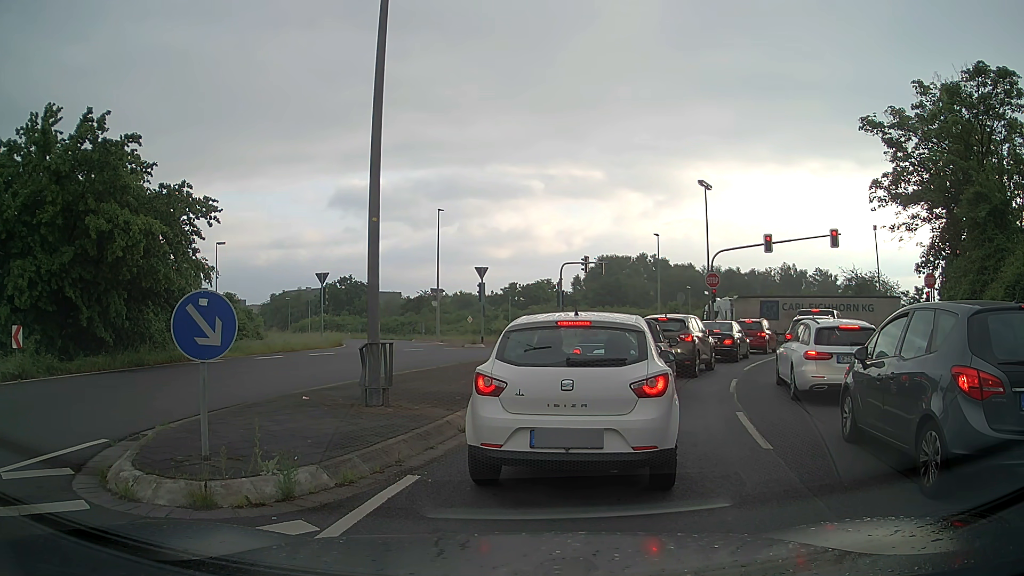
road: unclassified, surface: asphalt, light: Day
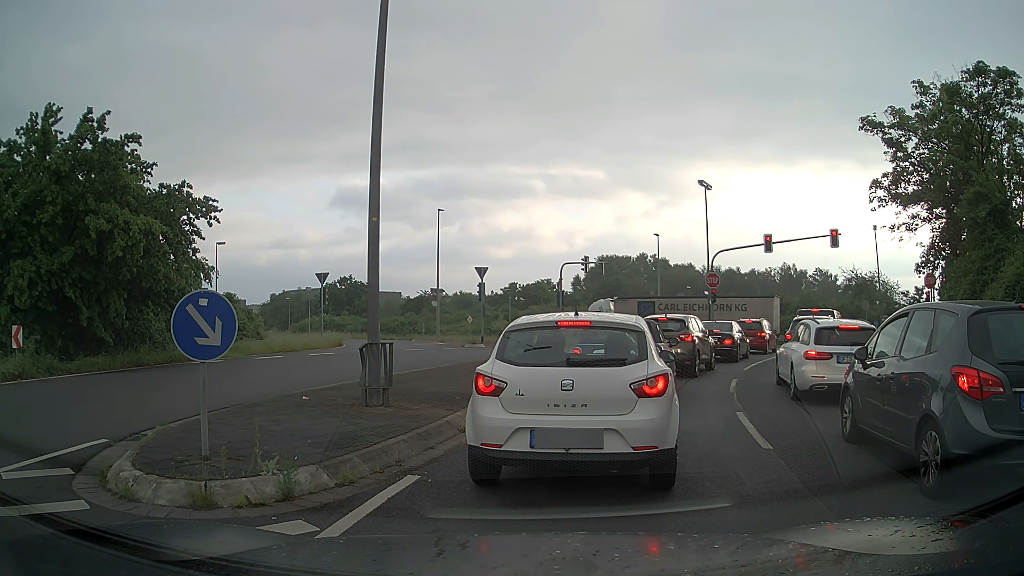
(0.0, 0.0) m; 0°
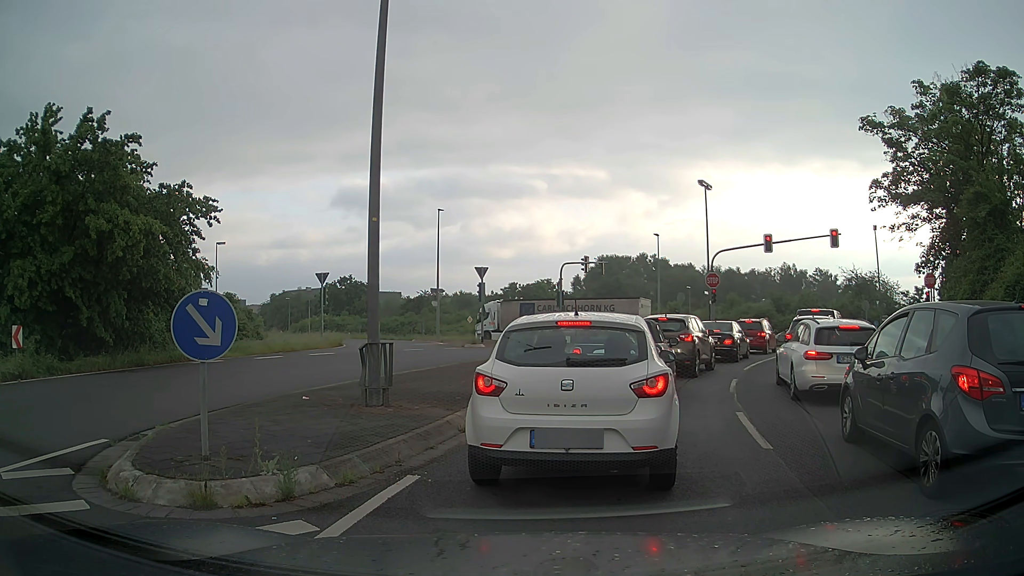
(0.0, 0.0) m; 0°
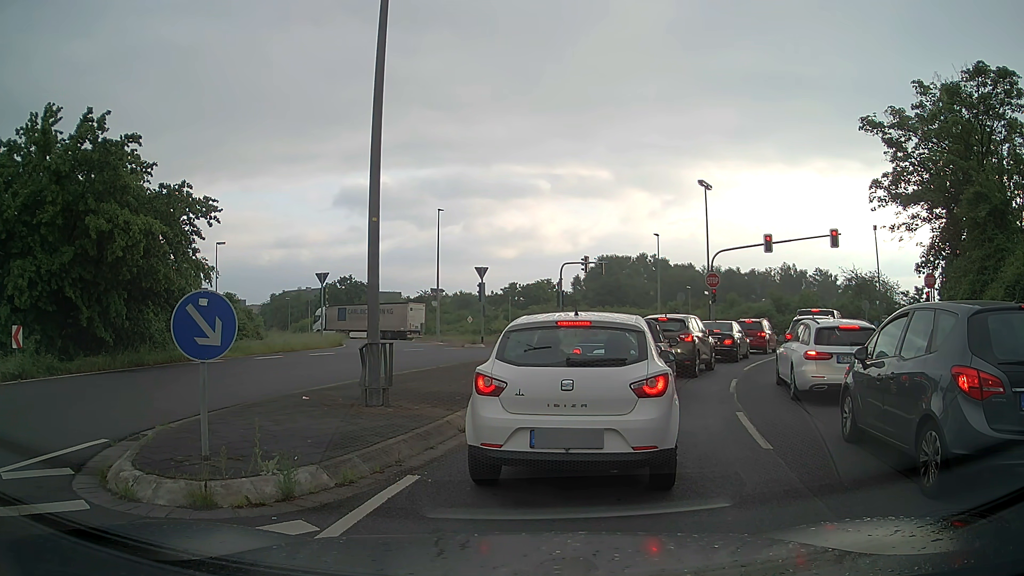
(0.0, 0.0) m; 0°
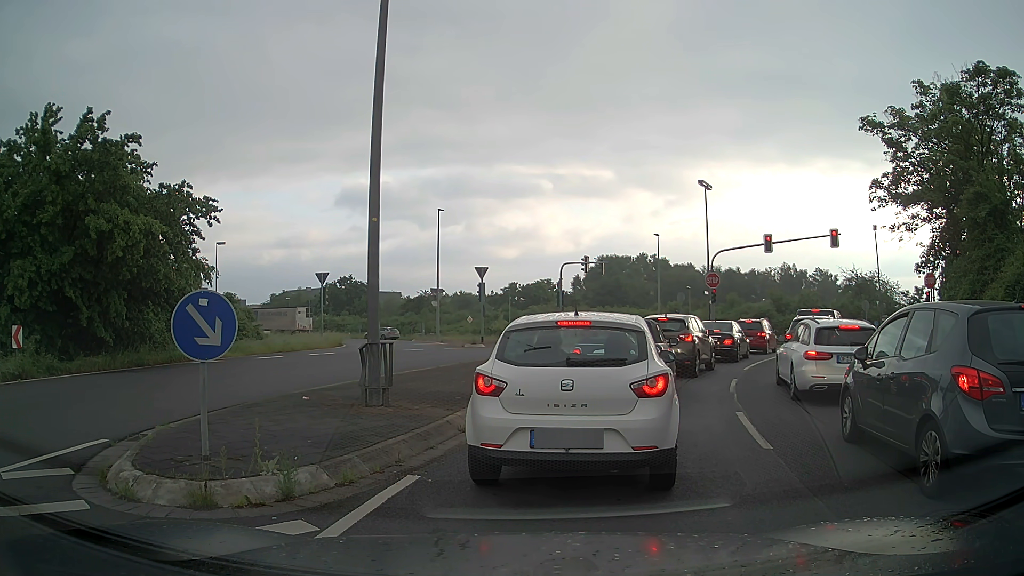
(0.0, 0.0) m; 0°
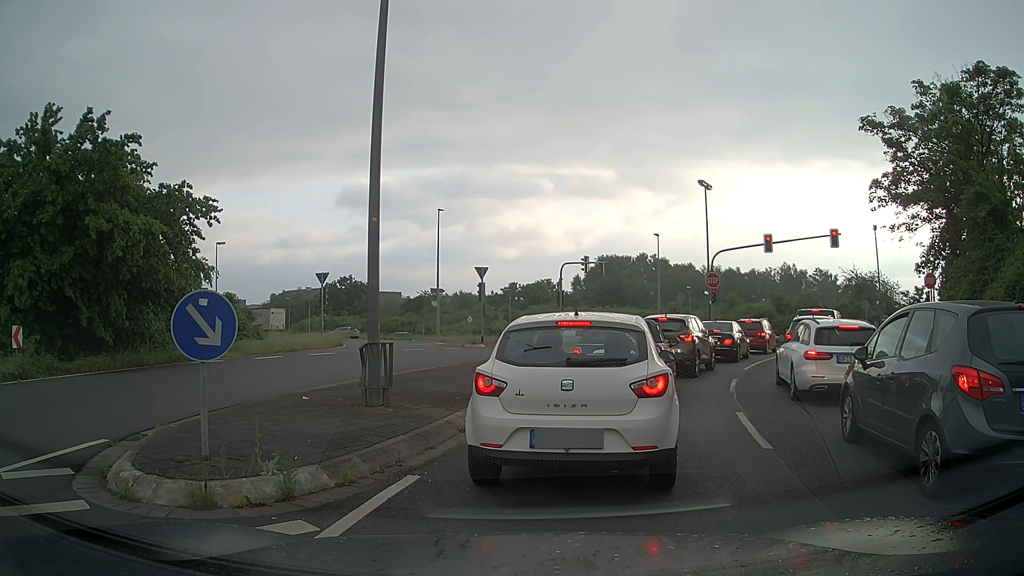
(0.0, 0.0) m; 0°
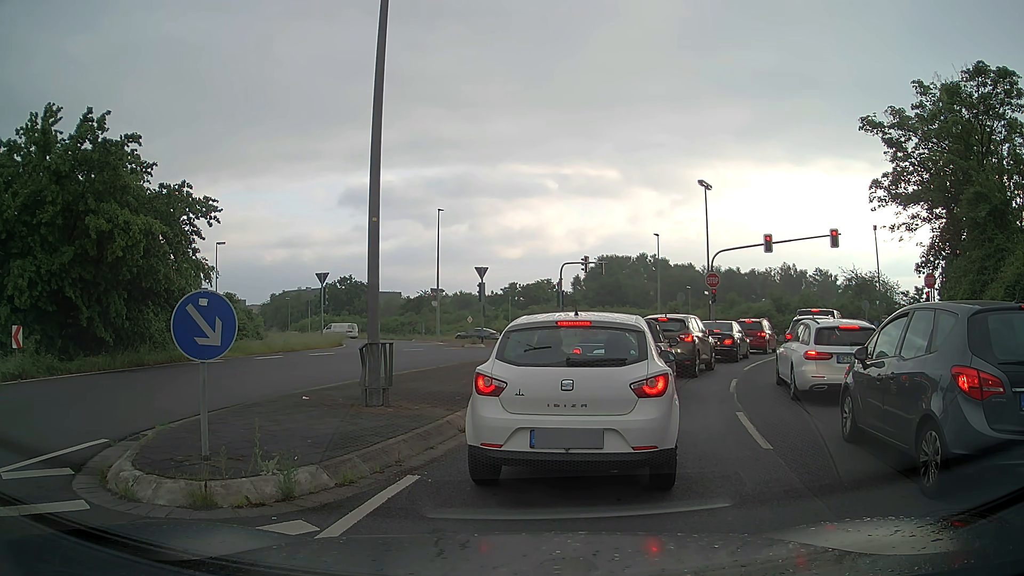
(0.0, 0.0) m; 0°
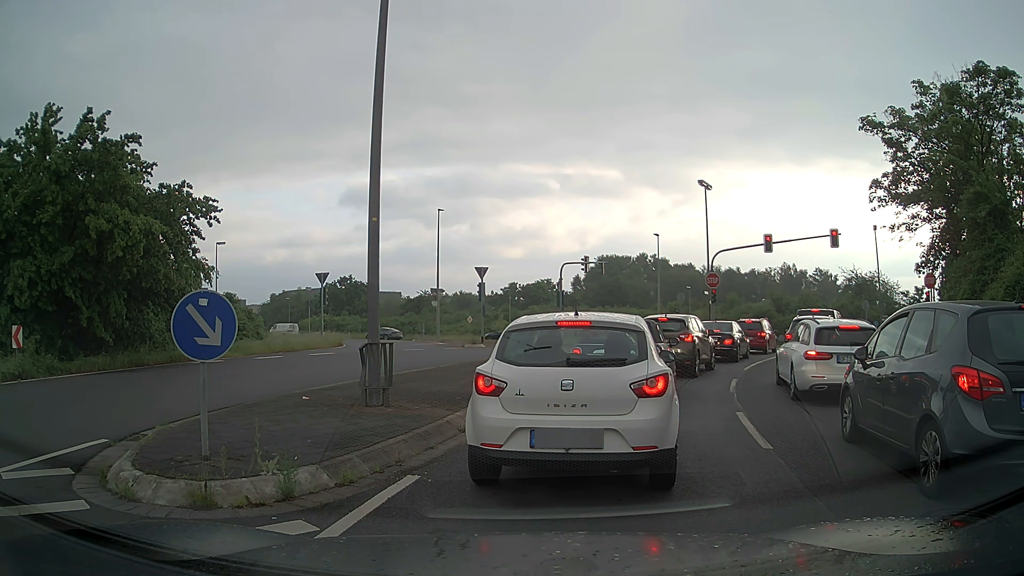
(0.0, 0.0) m; 0°
(+1, +10) (+5, +19) (+9, +28) (+14, +37) (+17, +46) (+14, +56) (+6, +63) (-2, +69) (-10, +75) (-18, +81) m
